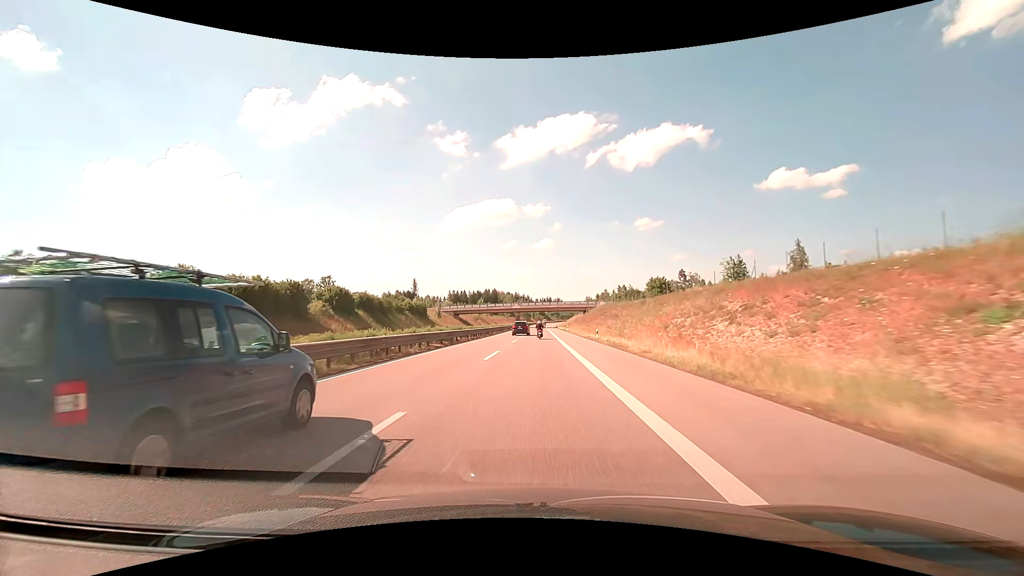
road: trunk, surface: asphalt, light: Day
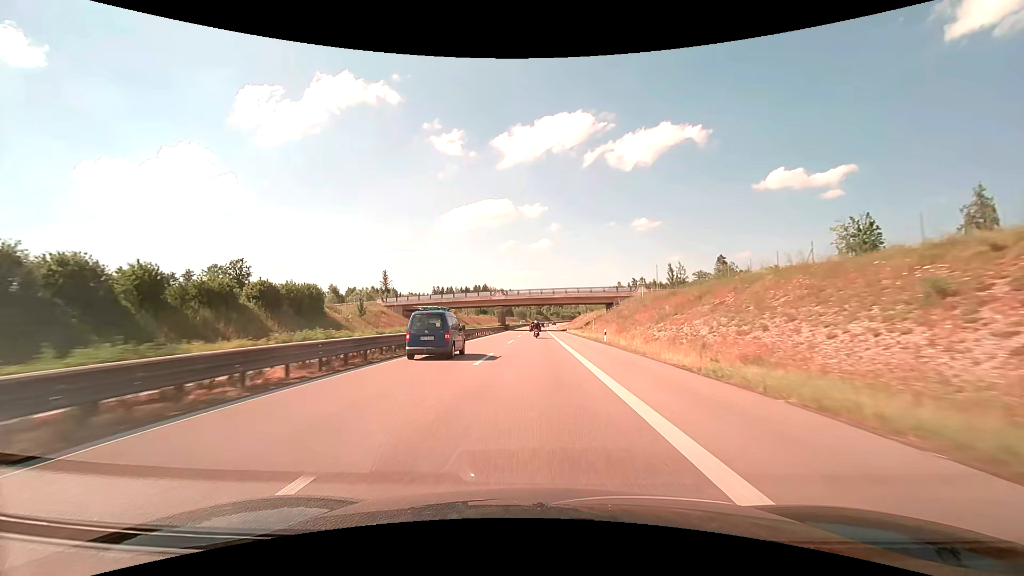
(+0.4, +56.7) m; 0°
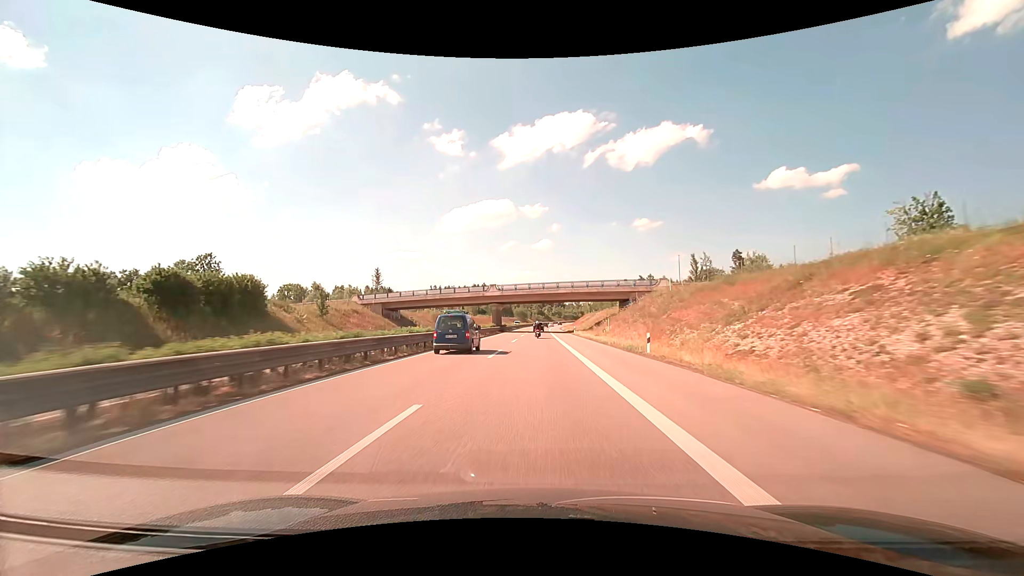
(0.0, +14.2) m; 0°
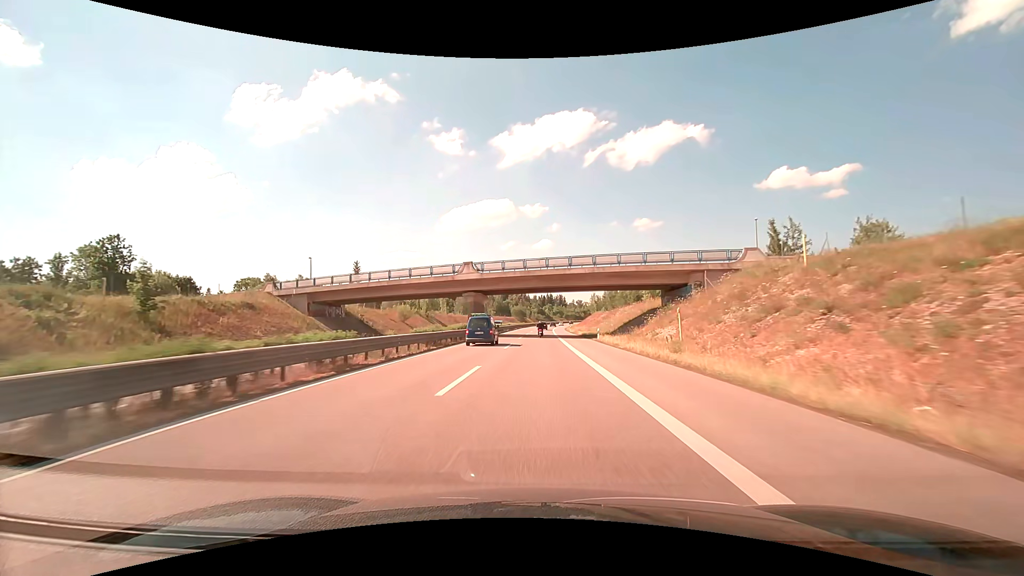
(0.0, +28.3) m; 0°
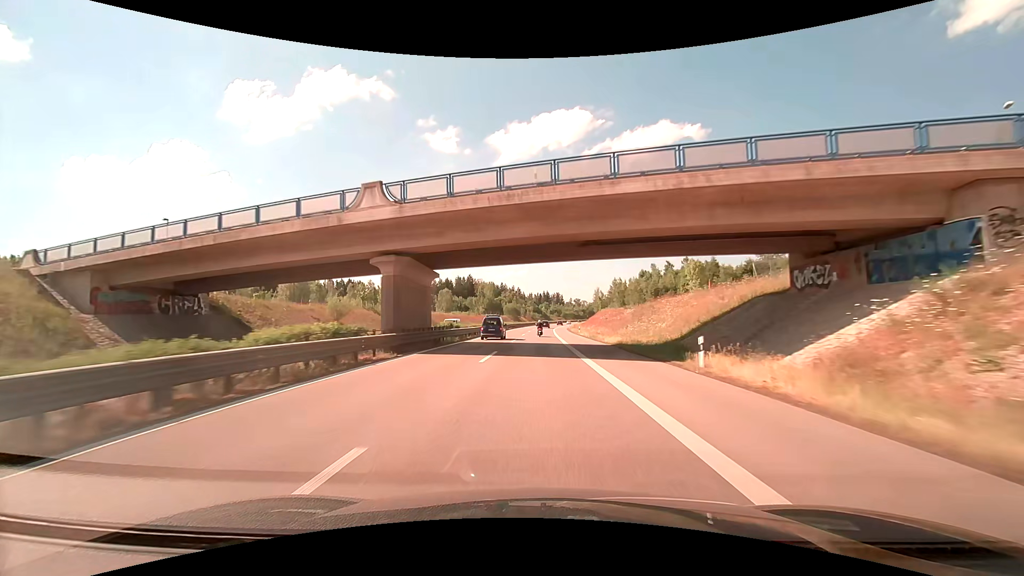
(+0.1, +28.3) m; +1°
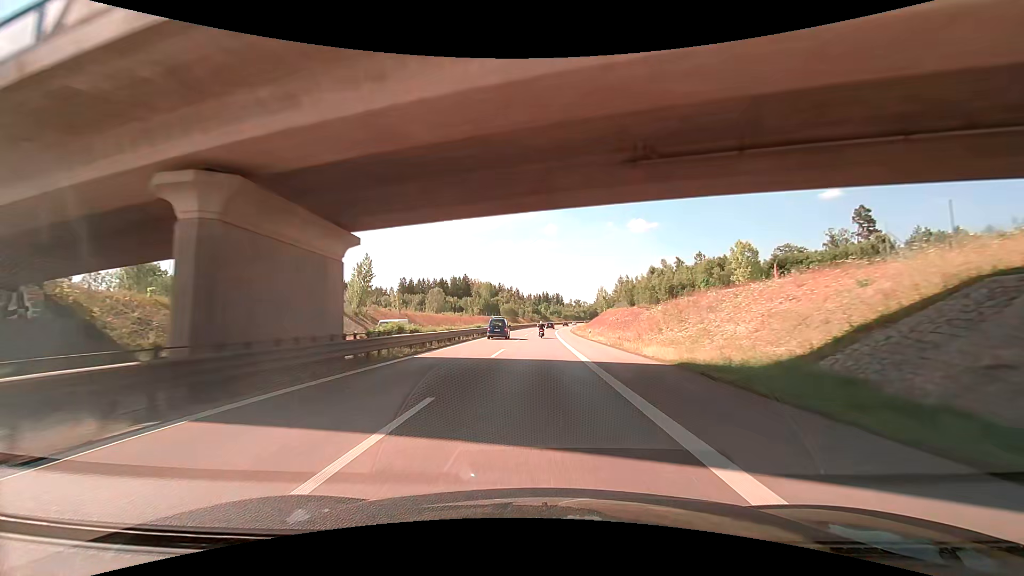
(0.0, +14.2) m; 0°
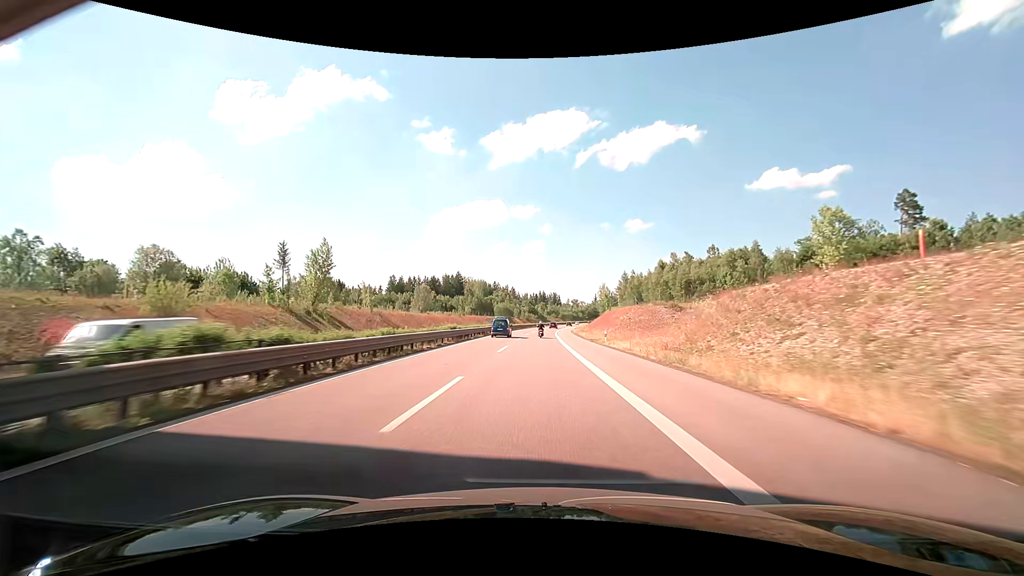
(0.0, +14.2) m; 0°
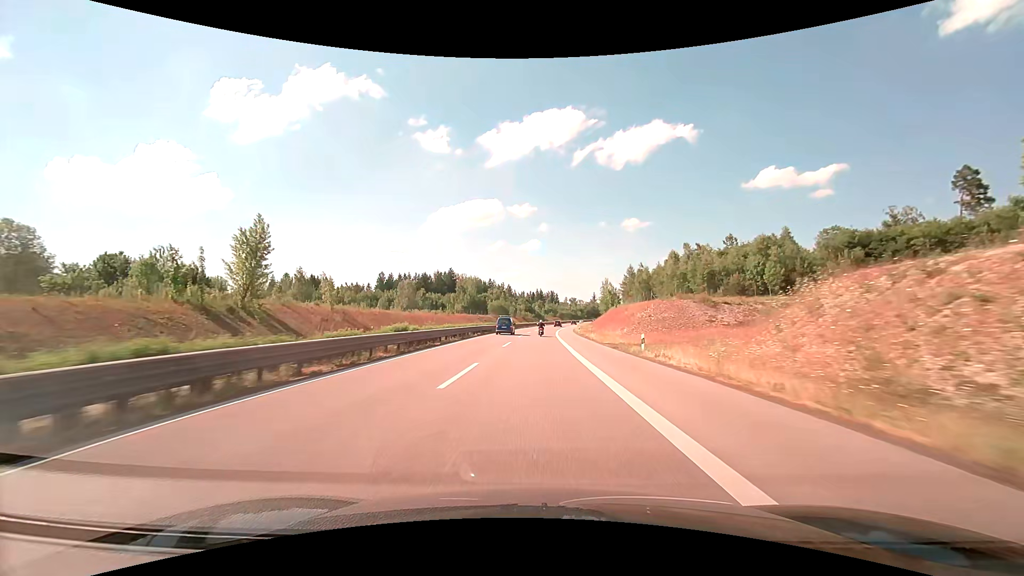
(0.0, +14.2) m; 0°
(0, +10) (0, +20) (0, +30) (0, +40) (+1, +50) (+1, +60) (+1, +70) (+2, +80) (+2, +90) (+3, +100) m
